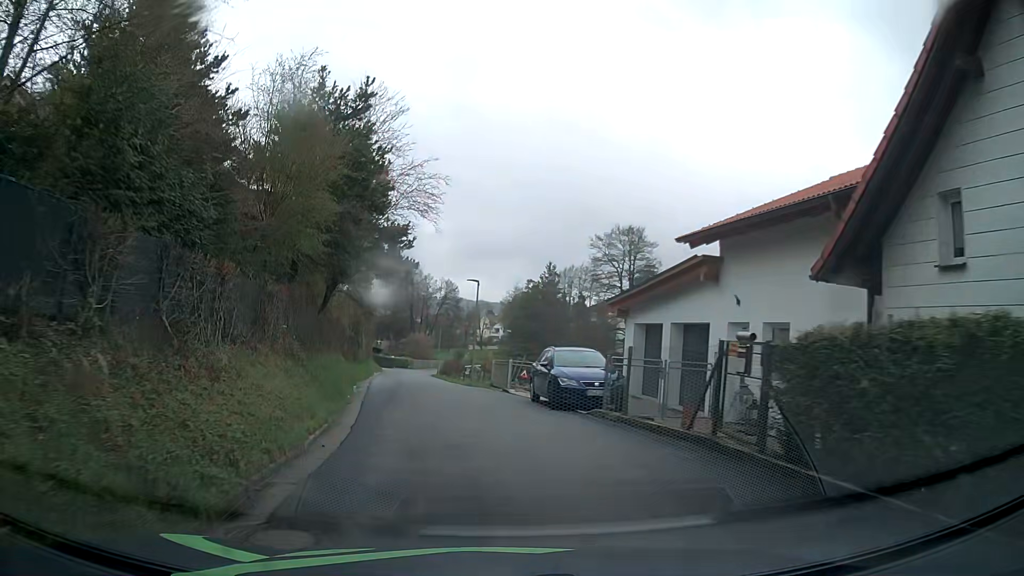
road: residential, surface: asphalt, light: Day
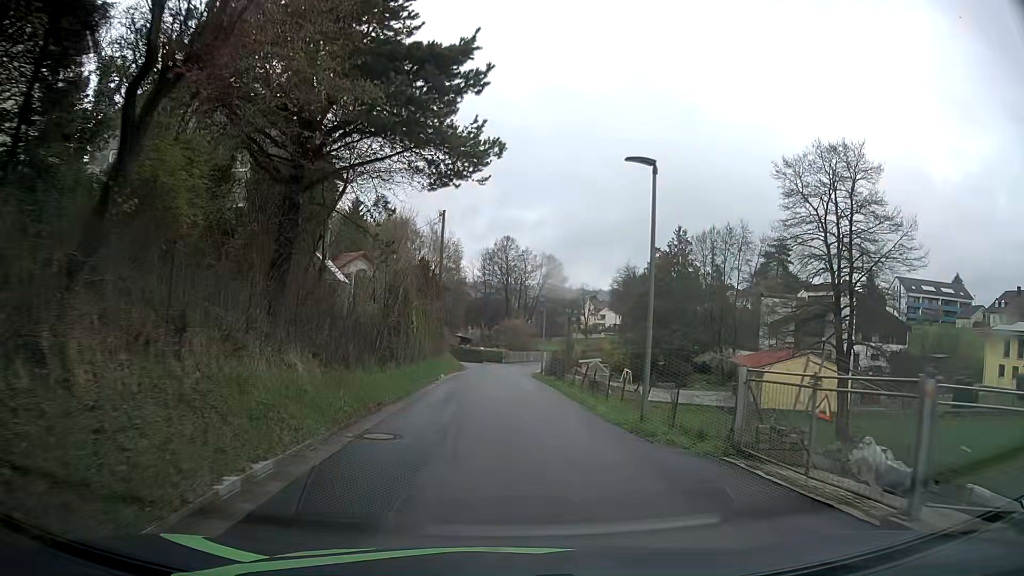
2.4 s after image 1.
(-1.8, +20.2) m; -7°
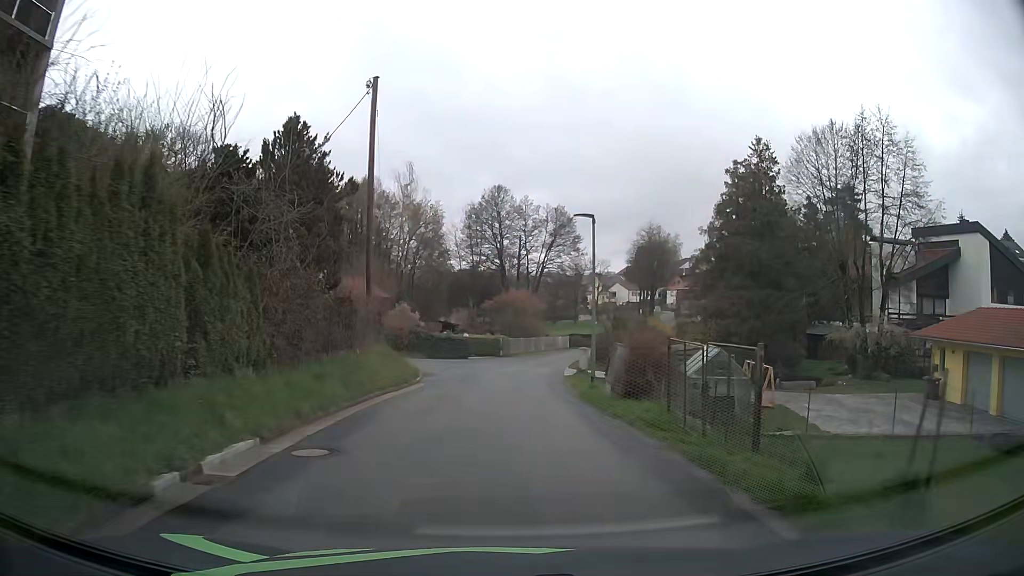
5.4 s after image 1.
(-0.2, +27.0) m; 0°
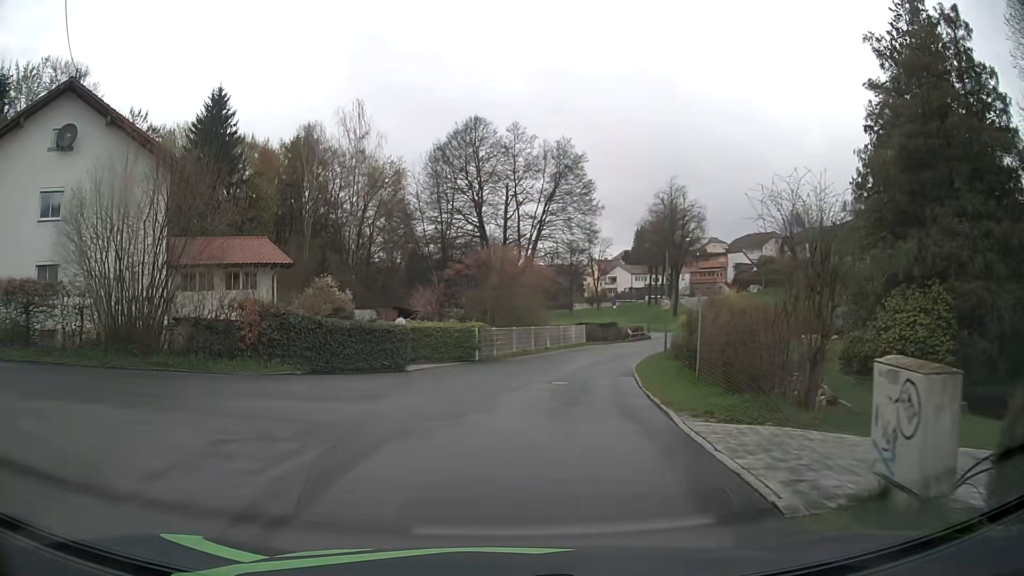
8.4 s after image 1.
(+0.1, +23.1) m; +2°
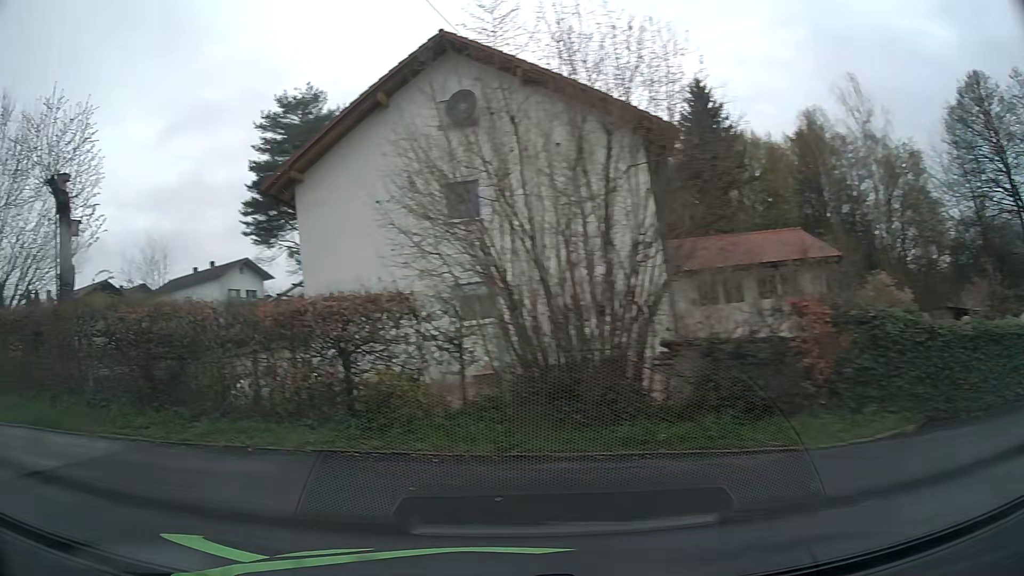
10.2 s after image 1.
(-2.2, +8.5) m; -42°
